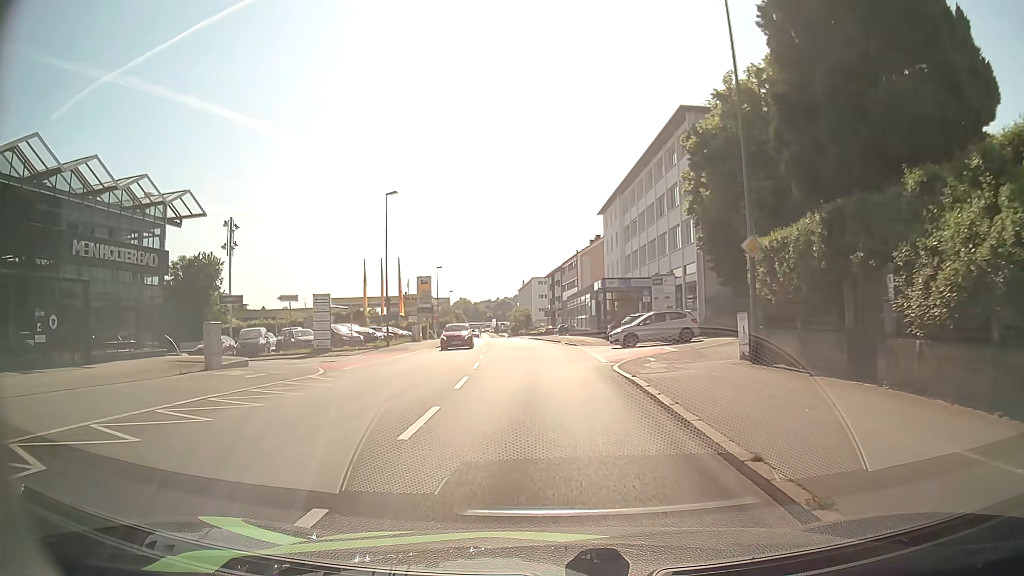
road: tertiary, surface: asphalt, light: Day
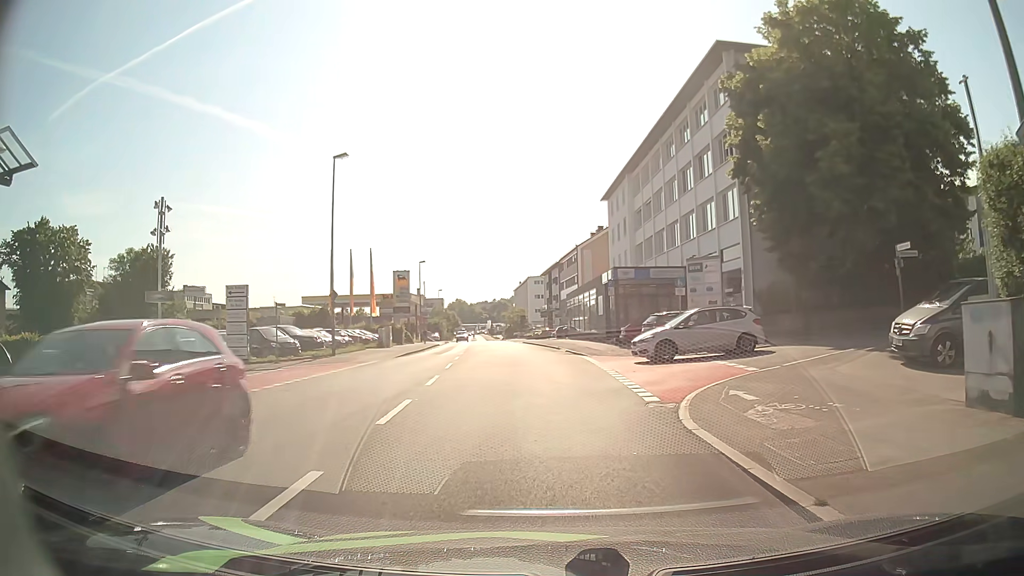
(0.0, +10.6) m; 0°
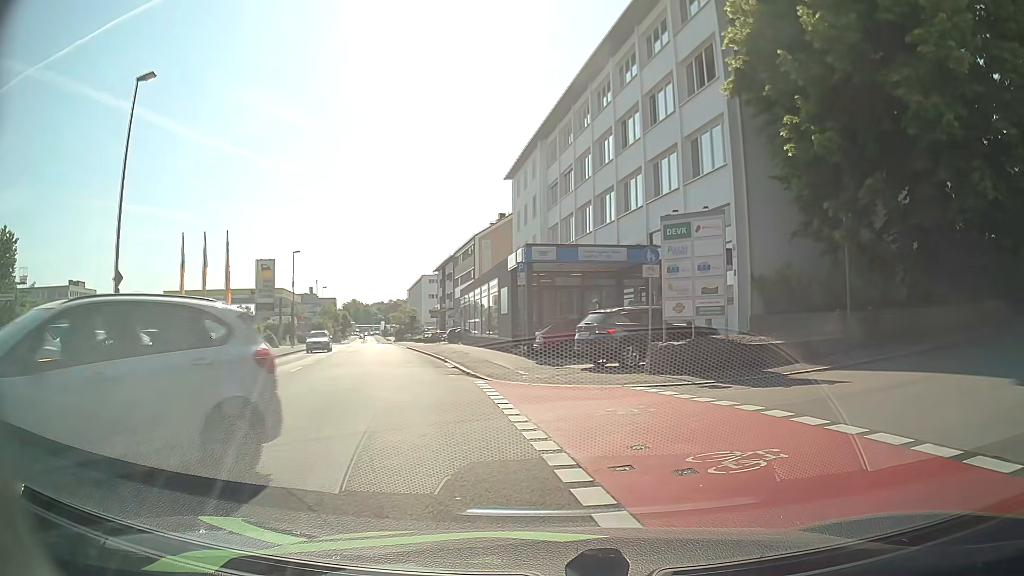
(+0.3, +11.7) m; +8°
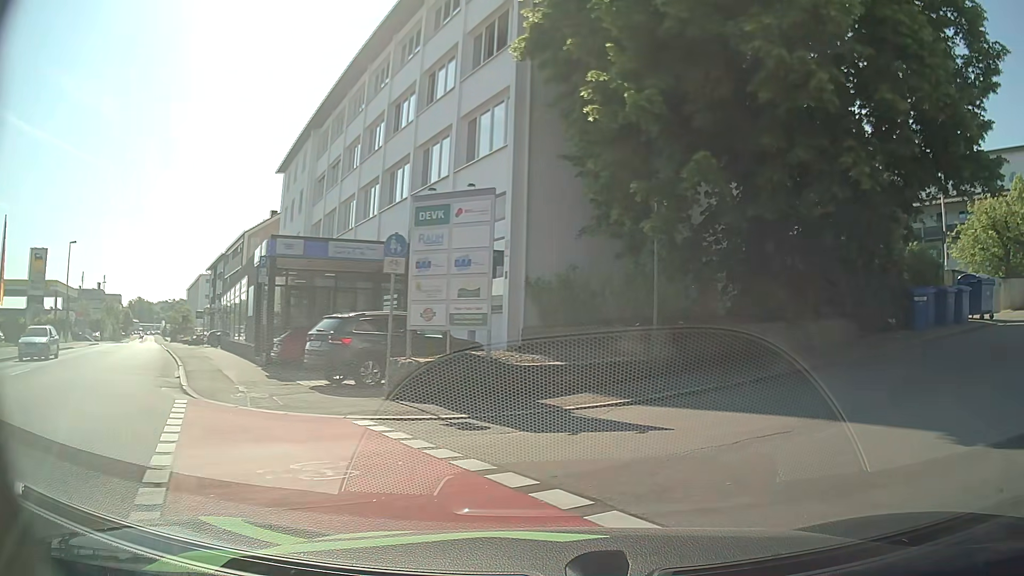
(+0.6, +3.7) m; +20°
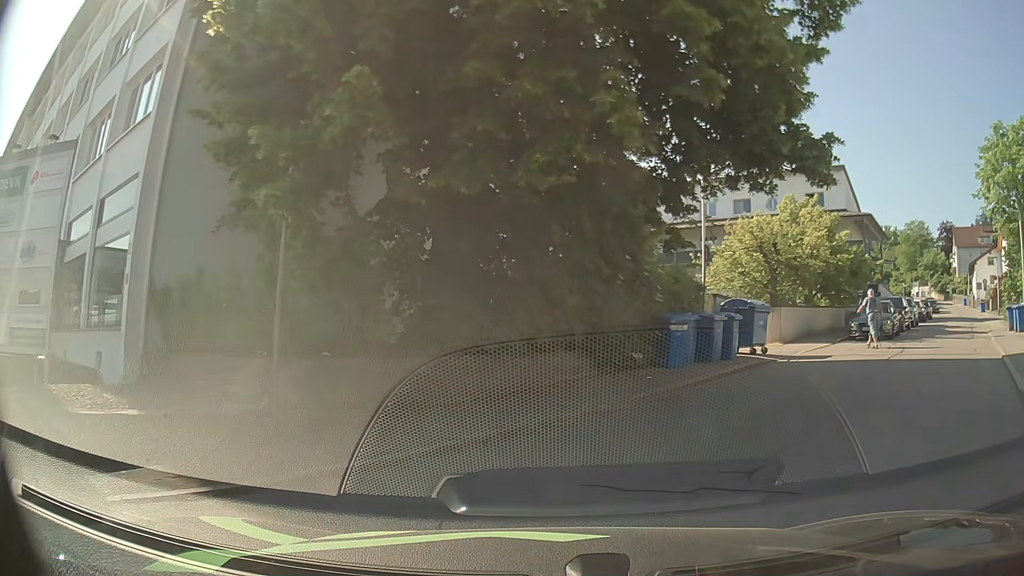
(+0.9, +4.4) m; +24°
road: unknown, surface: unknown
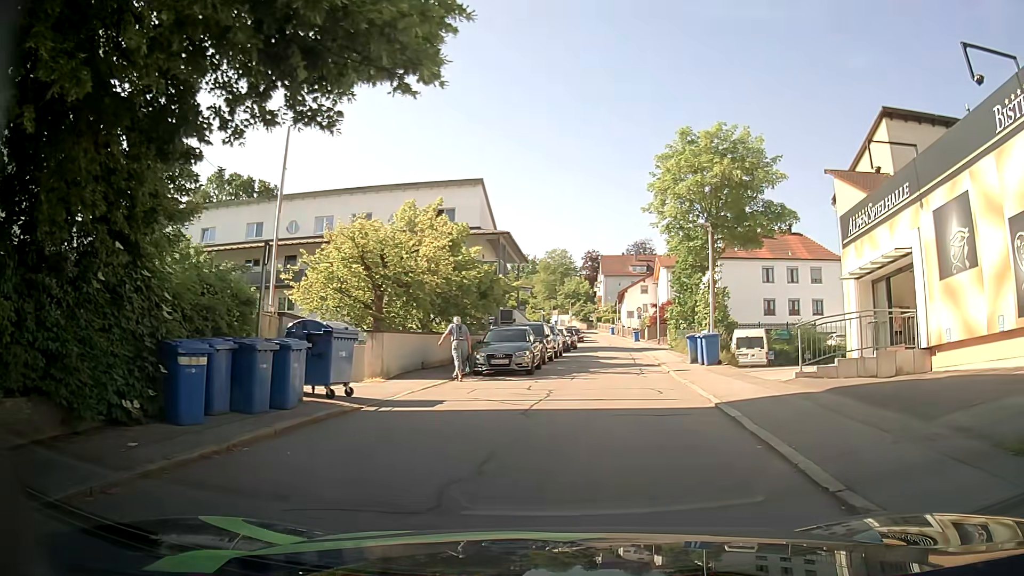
(+1.6, +5.1) m; +32°
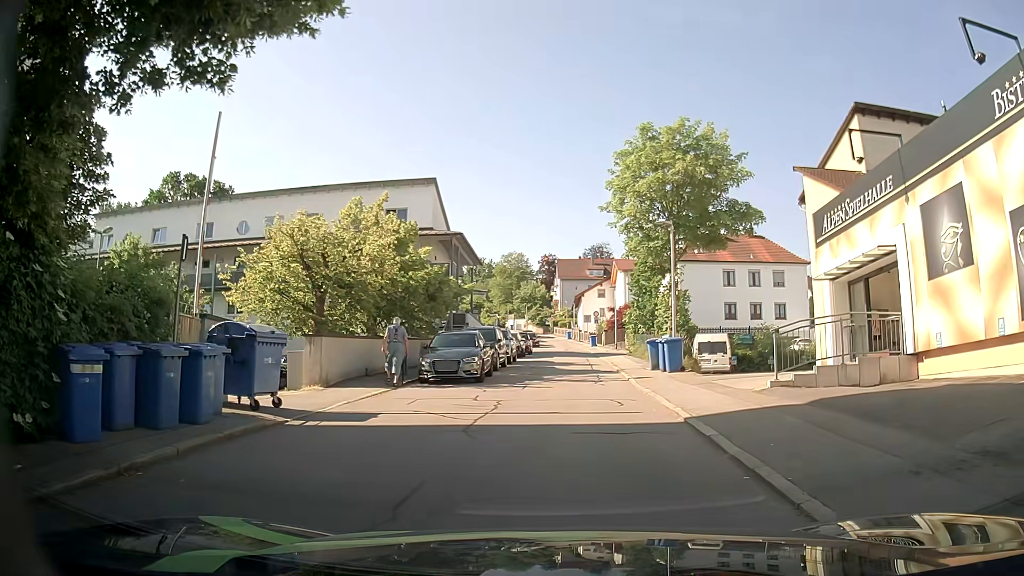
(0.0, +1.4) m; +3°
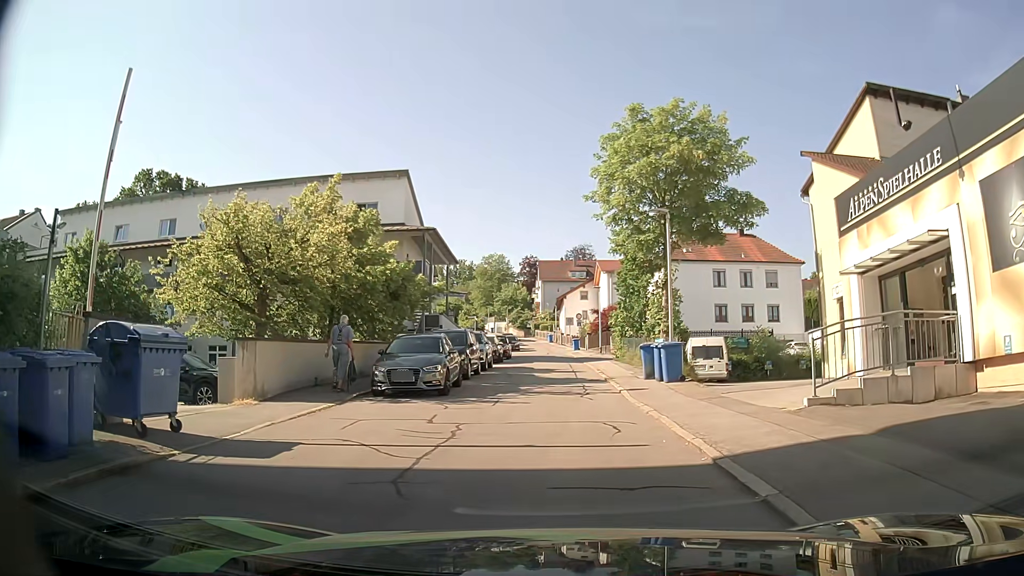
(+0.1, +3.0) m; +2°
